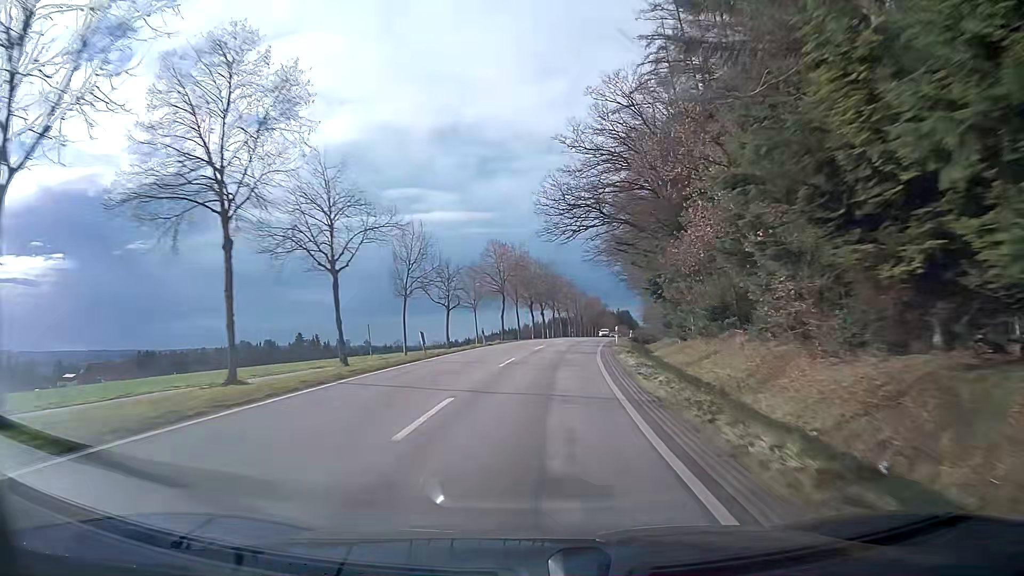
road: tertiary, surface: asphalt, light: Day
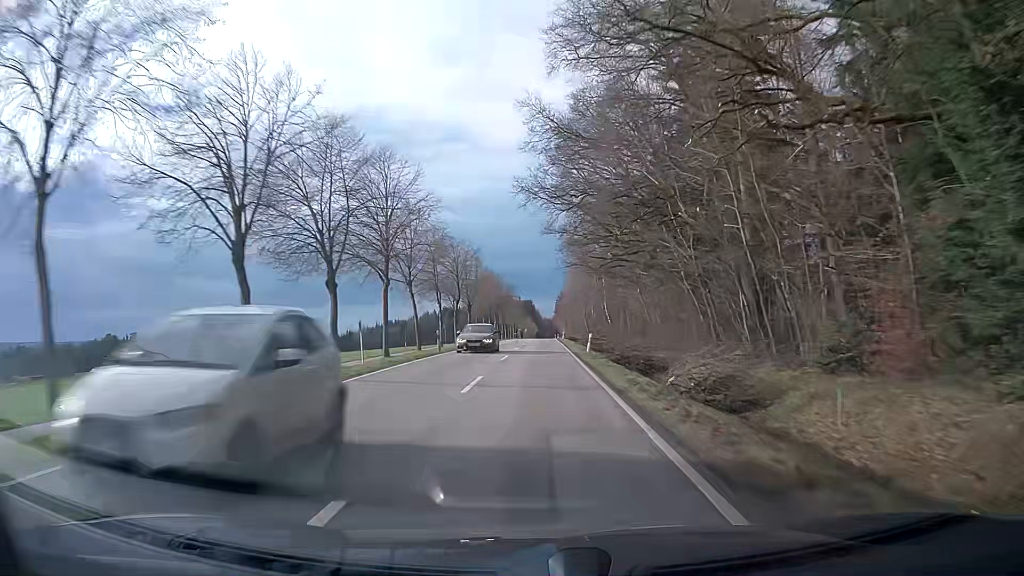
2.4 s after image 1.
(+4.5, +54.6) m; +8°
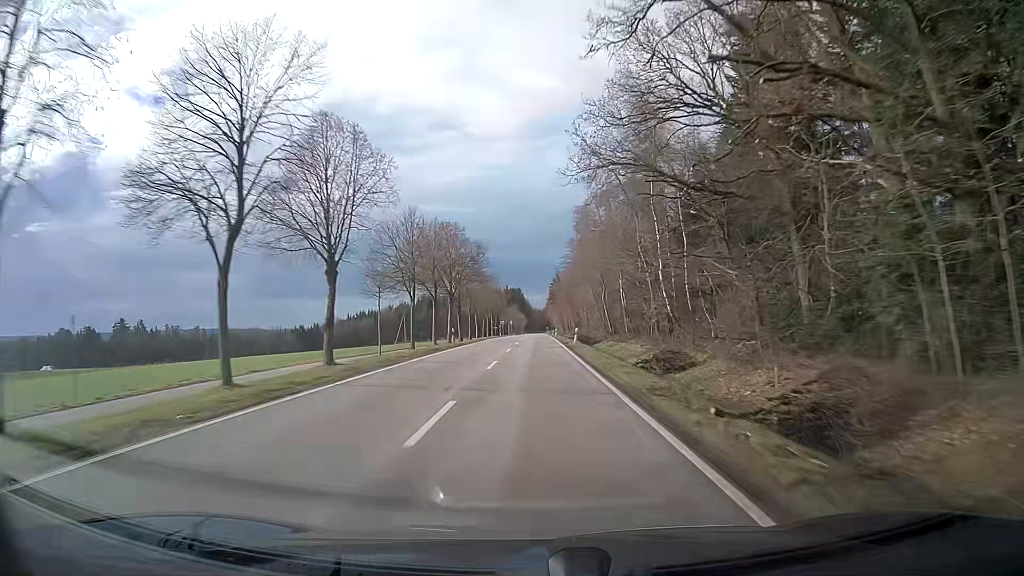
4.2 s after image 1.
(+0.3, +42.2) m; +1°
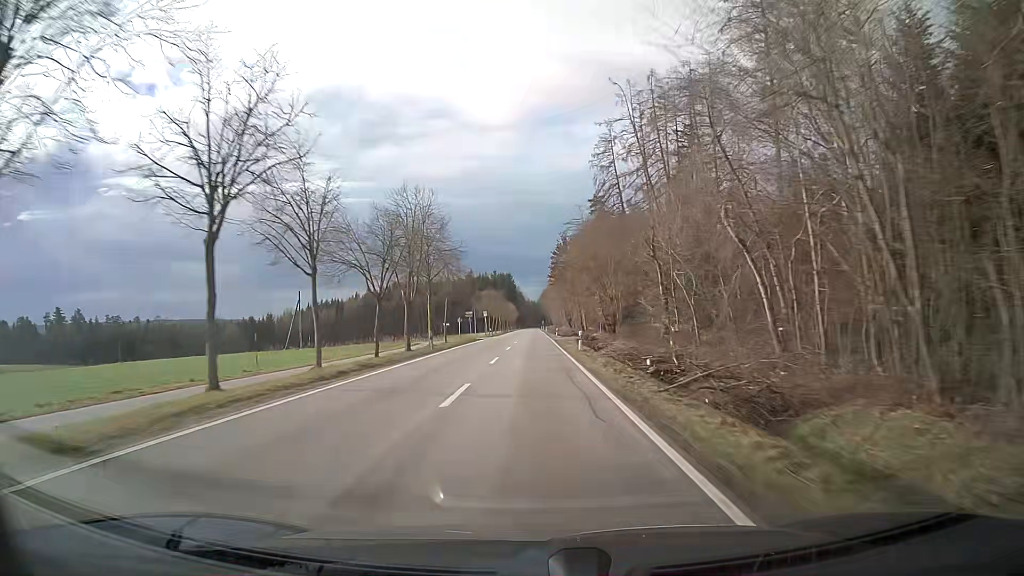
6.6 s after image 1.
(+0.4, +57.2) m; 0°
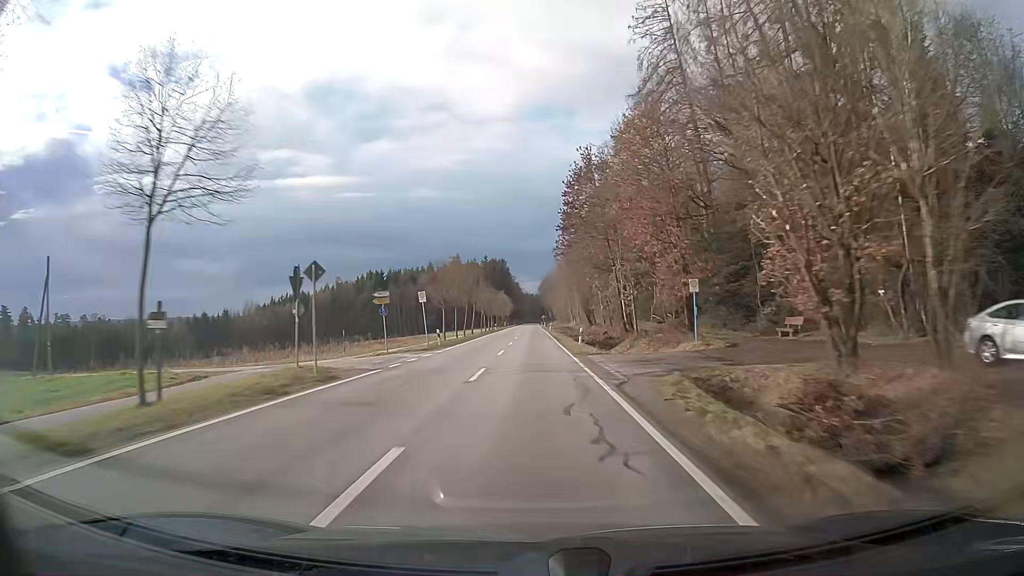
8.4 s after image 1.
(+0.1, +43.6) m; 0°
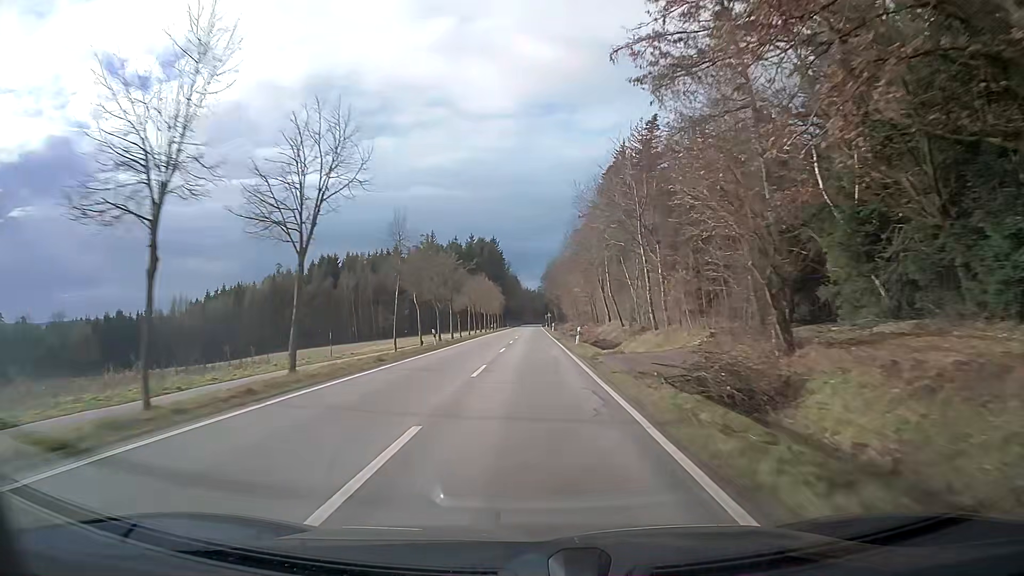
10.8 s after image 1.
(0.0, +58.5) m; 0°
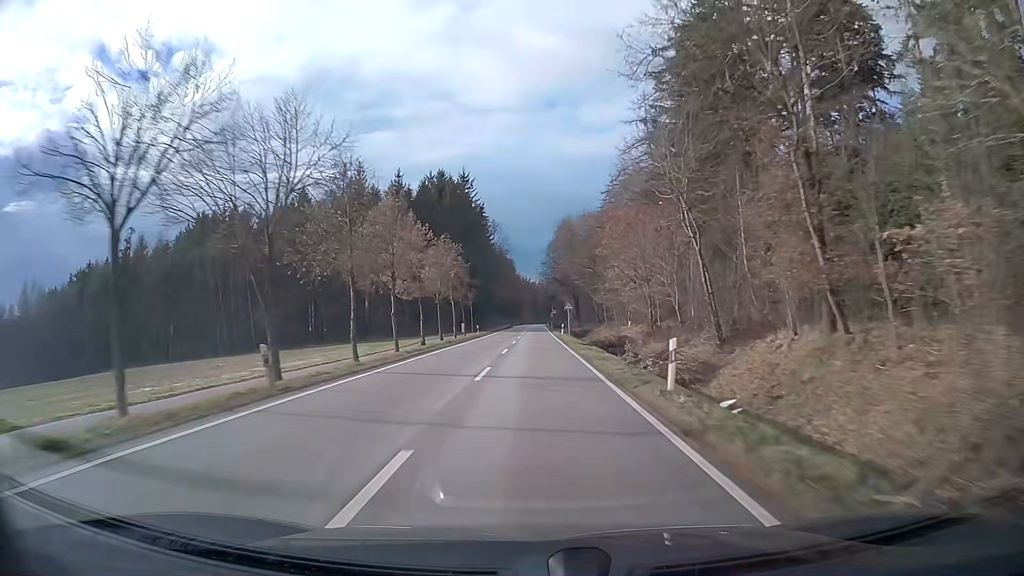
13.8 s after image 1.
(-0.2, +73.9) m; 0°
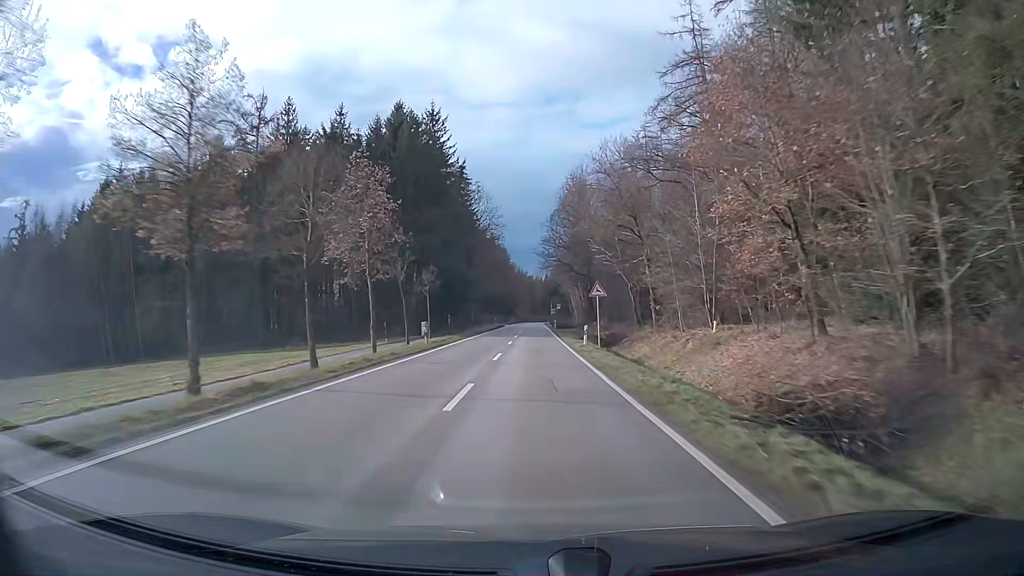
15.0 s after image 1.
(+0.1, +29.3) m; 0°
